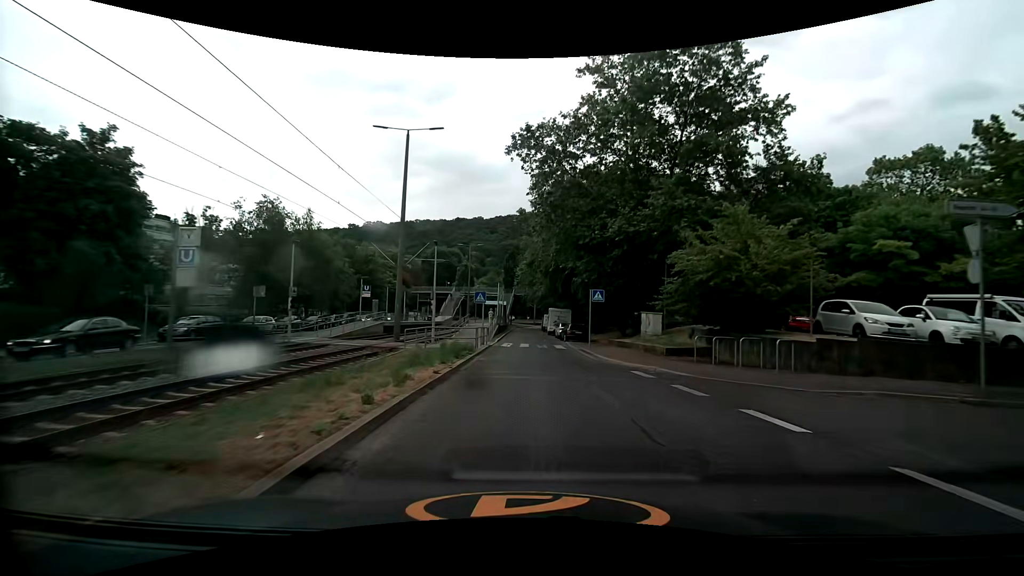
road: secondary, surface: asphalt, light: Day
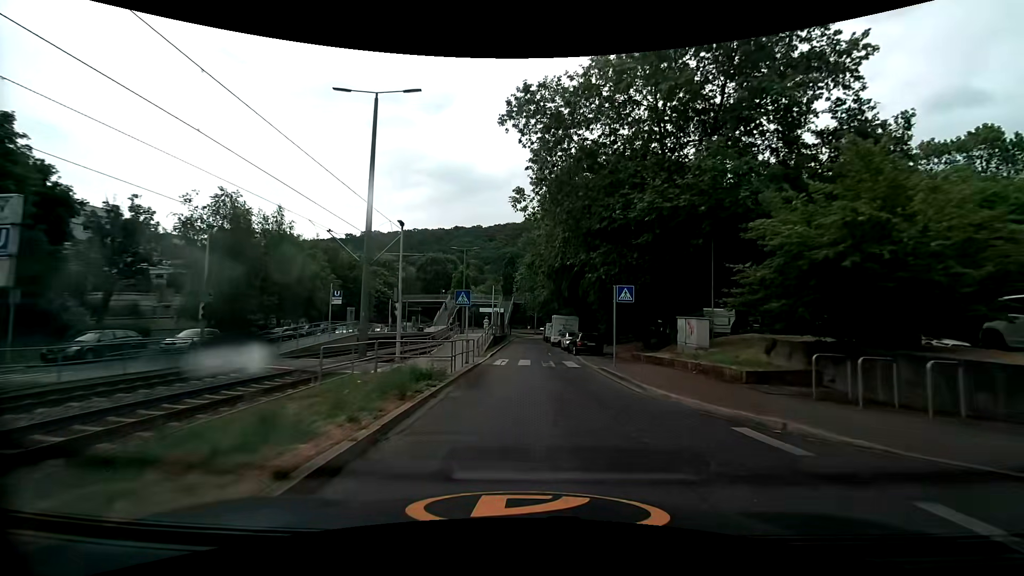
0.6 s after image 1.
(0.0, +7.1) m; 0°
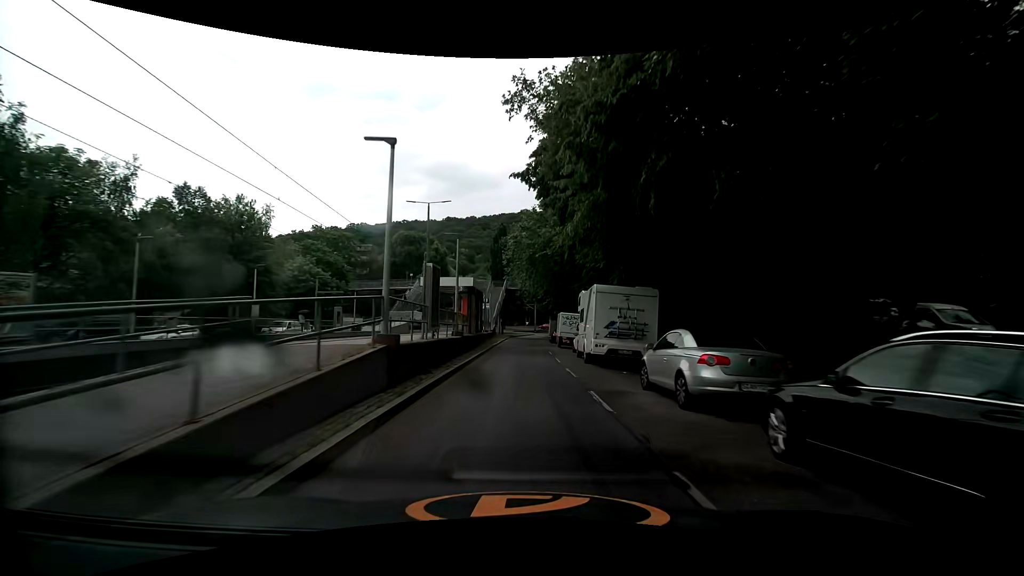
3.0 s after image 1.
(+0.2, +28.5) m; 0°
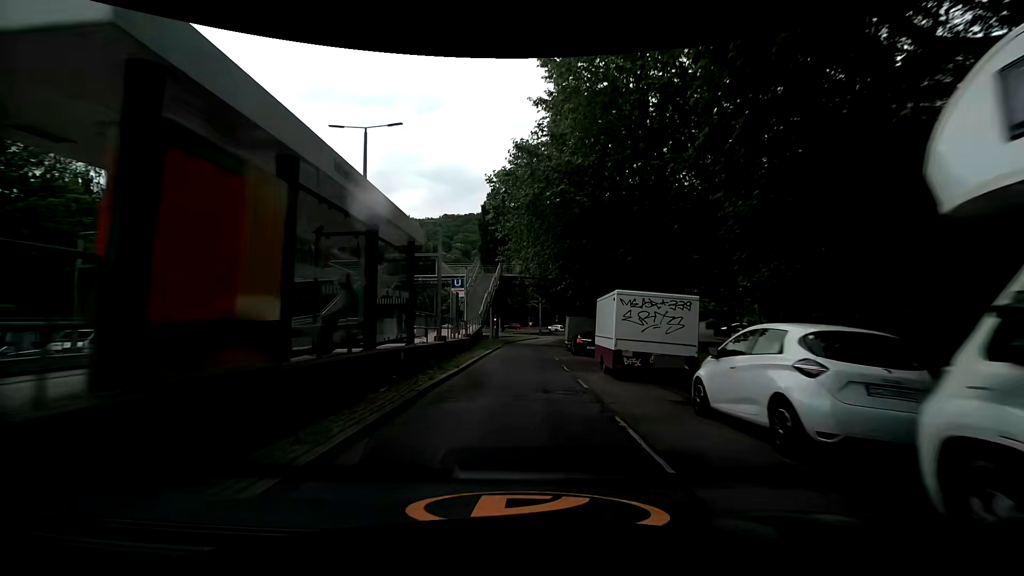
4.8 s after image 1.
(0.0, +21.1) m; 0°
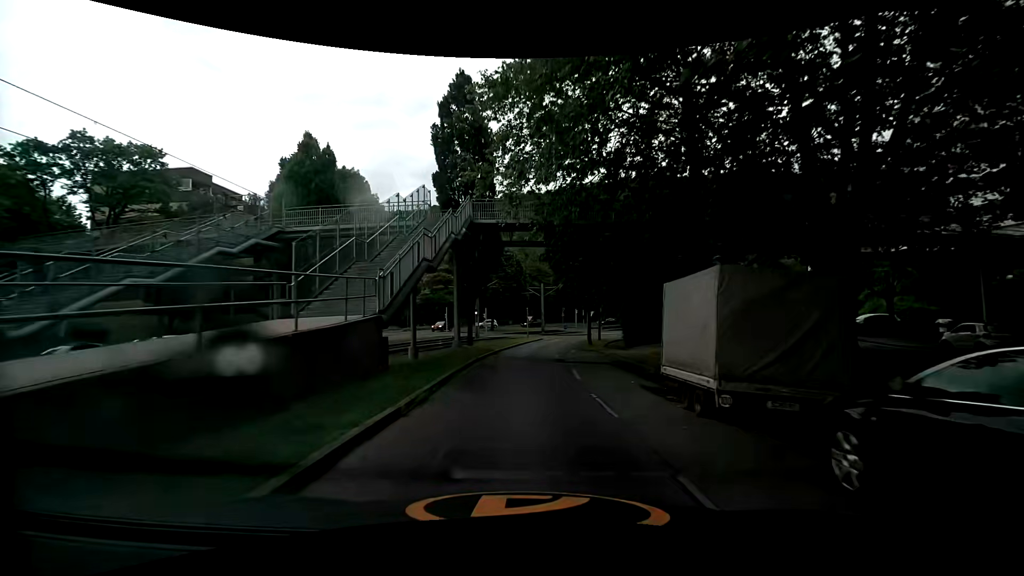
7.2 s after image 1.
(-0.1, +26.8) m; 0°
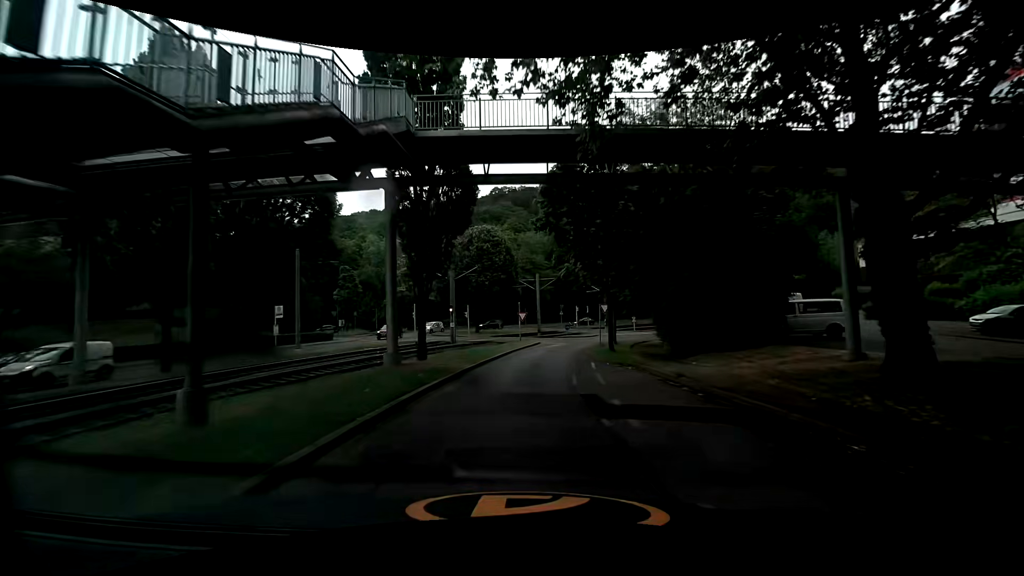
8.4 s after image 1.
(+0.1, +12.8) m; +1°
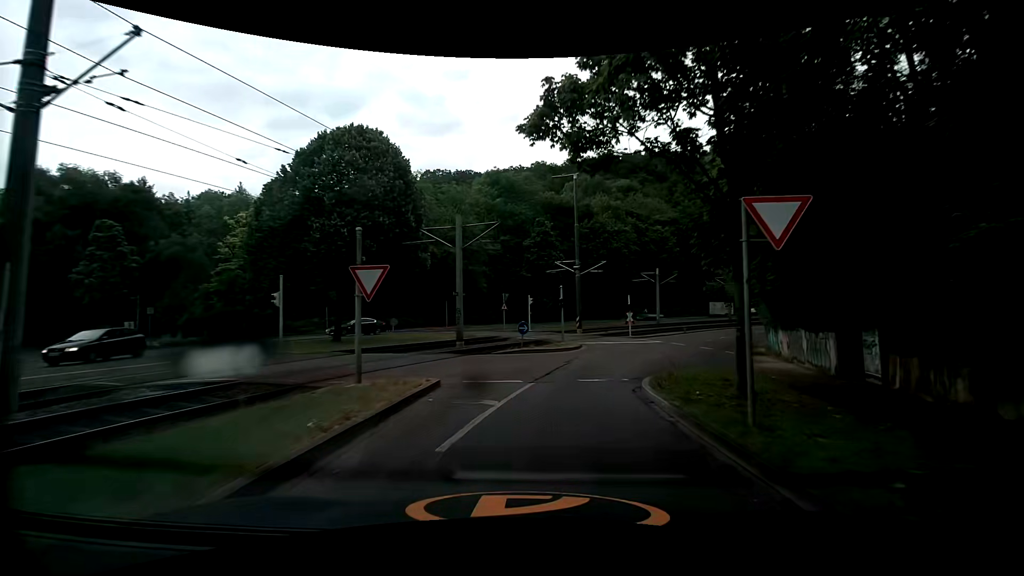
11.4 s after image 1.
(+1.1, +30.6) m; +7°
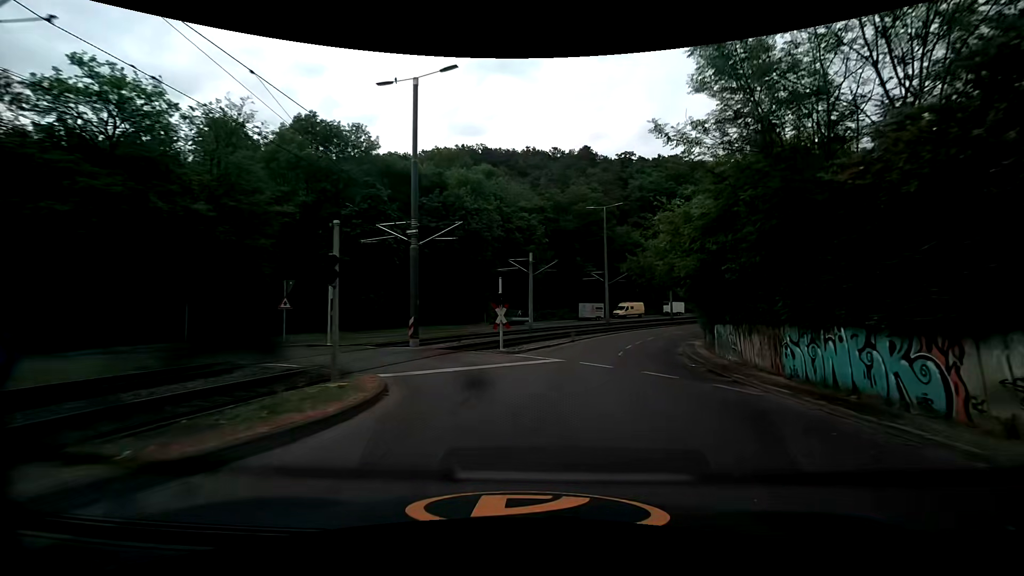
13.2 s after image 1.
(+2.4, +18.3) m; +17°
(+1, +10) (+2, +20) (+4, +30) (+7, +39) (+11, +48) (+16, +57) (+22, +65) (+28, +73) (+36, +80) (+44, +85) m
